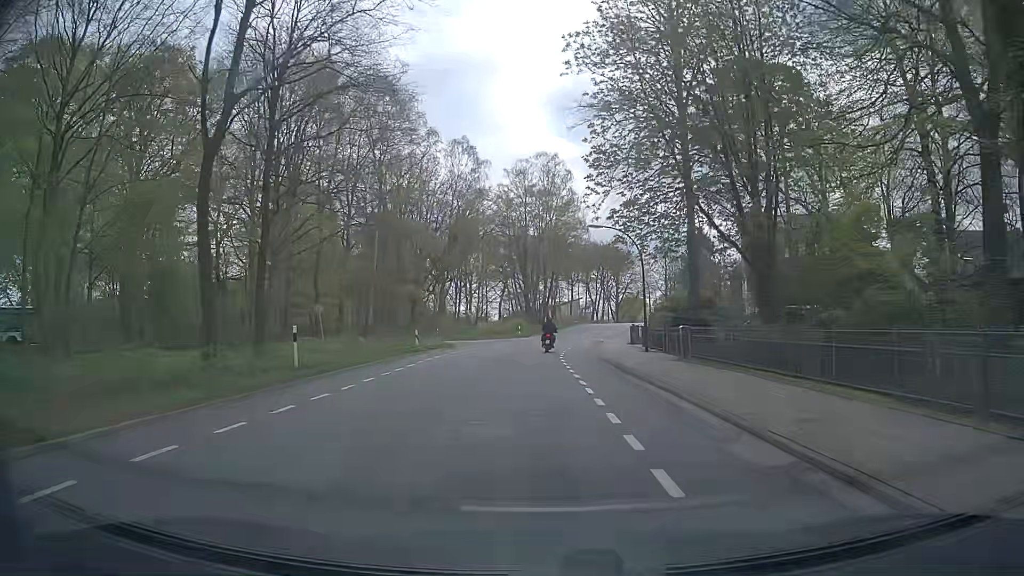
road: secondary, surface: asphalt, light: Day
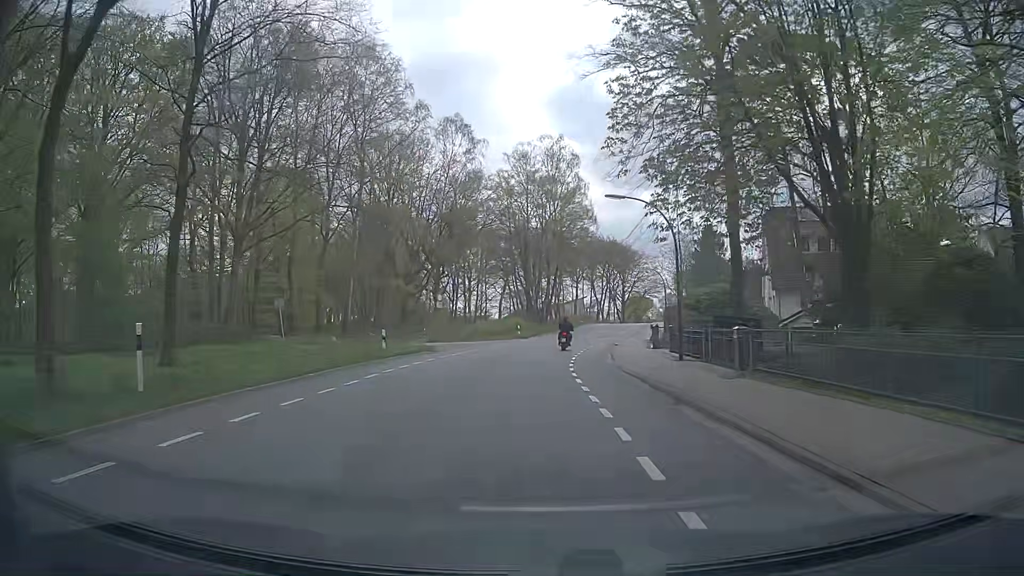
(-0.1, +7.5) m; -1°
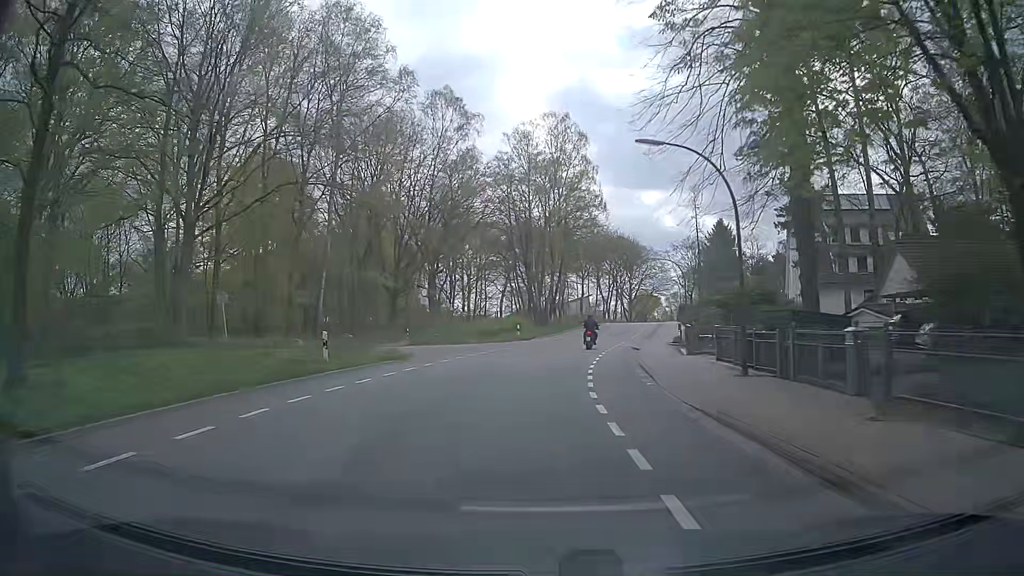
(0.0, +7.5) m; +1°
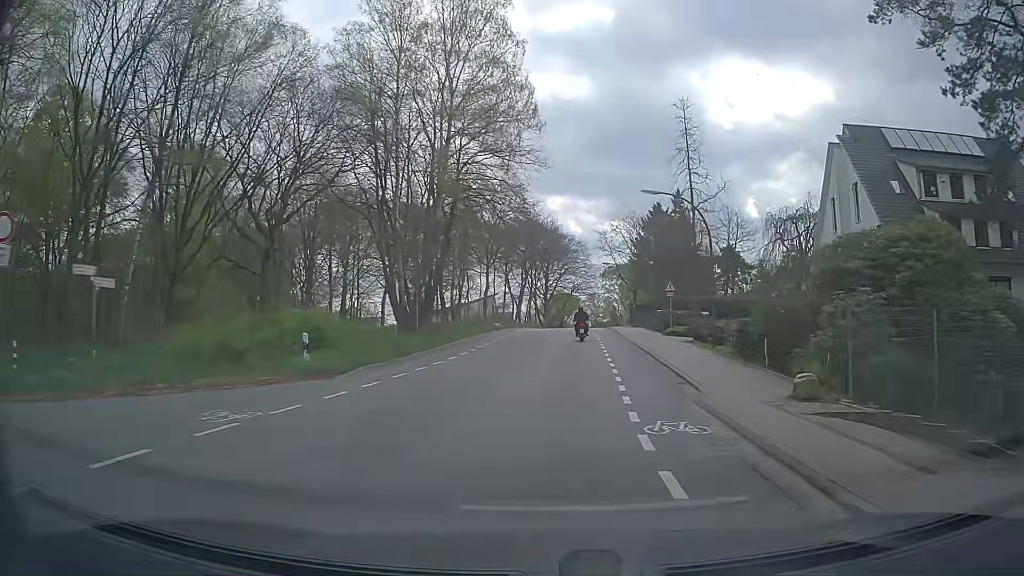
(+1.2, +29.8) m; +7°
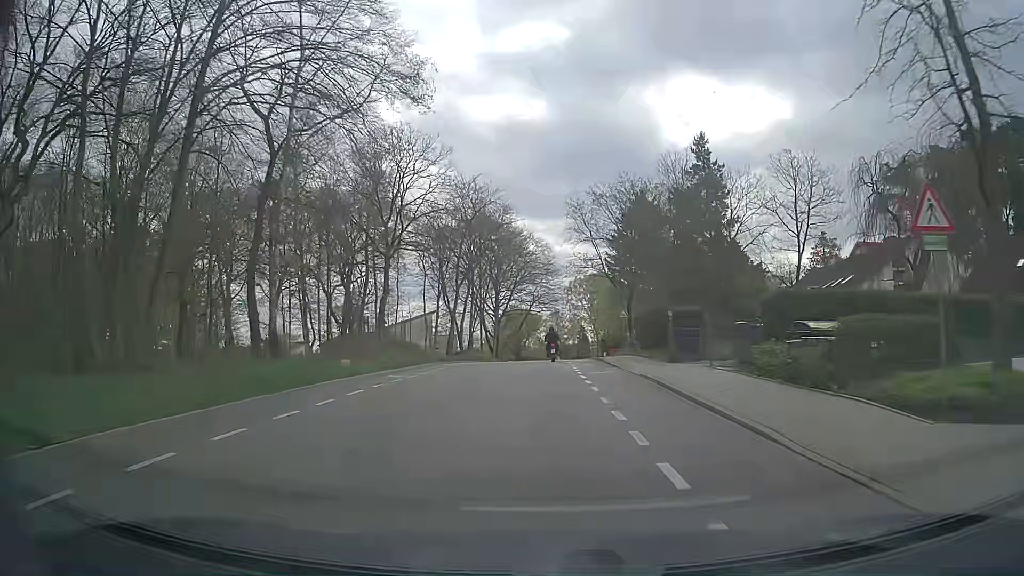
(+2.0, +30.8) m; +4°
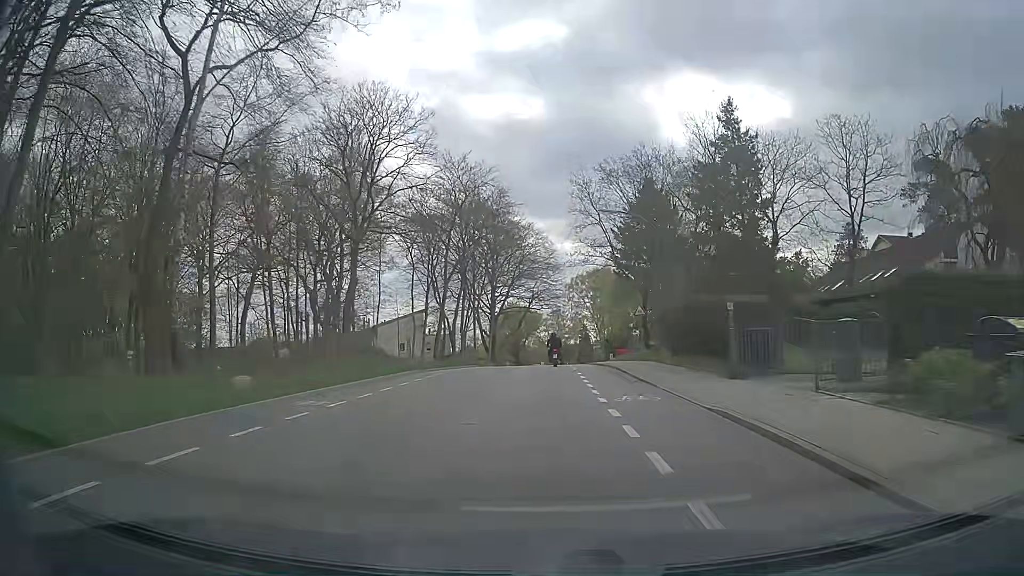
(0.0, +7.8) m; 0°
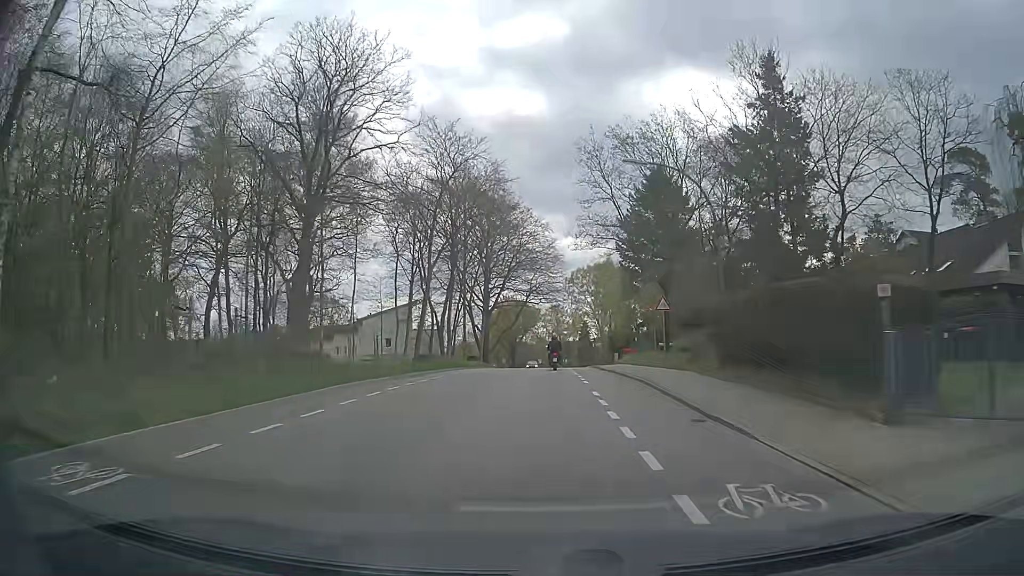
(0.0, +7.8) m; +1°
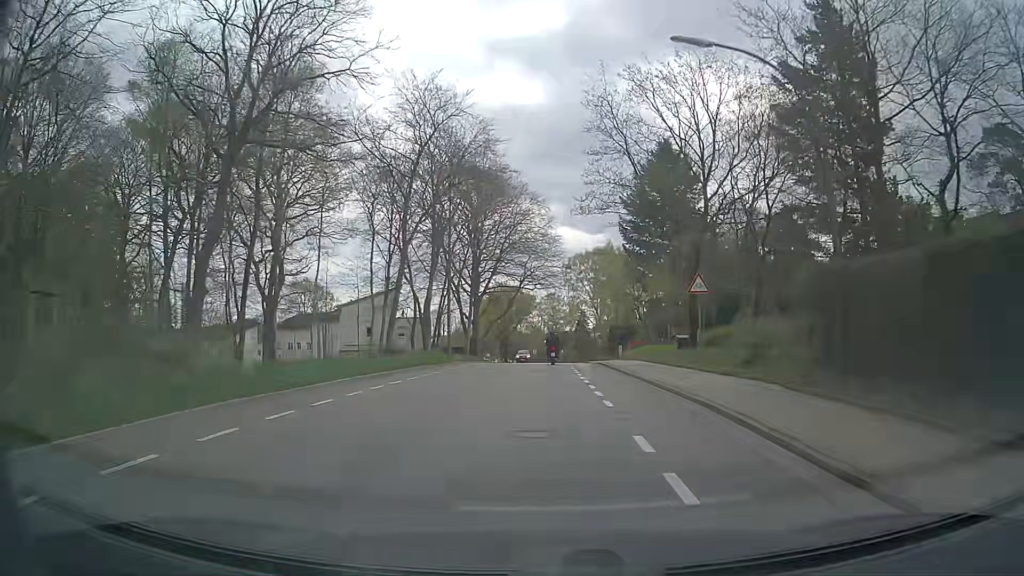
(0.0, +7.9) m; 0°
(0, +10) (0, +20) (0, +30) (0, +40) (+1, +50) (+1, +60) (+1, +70) (+1, +80) (+1, +90) (+1, +100) m
